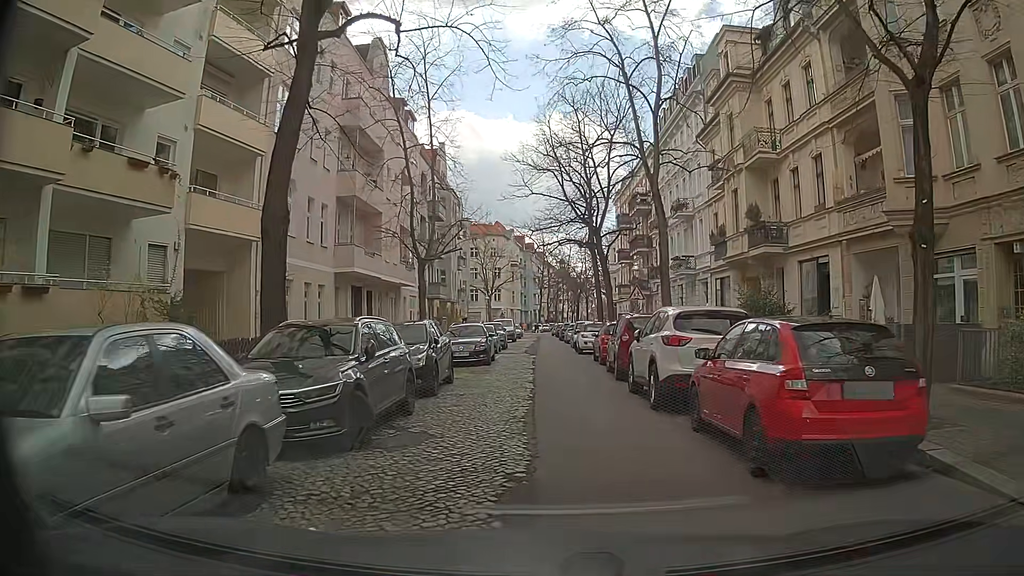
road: residential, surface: asphalt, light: Day
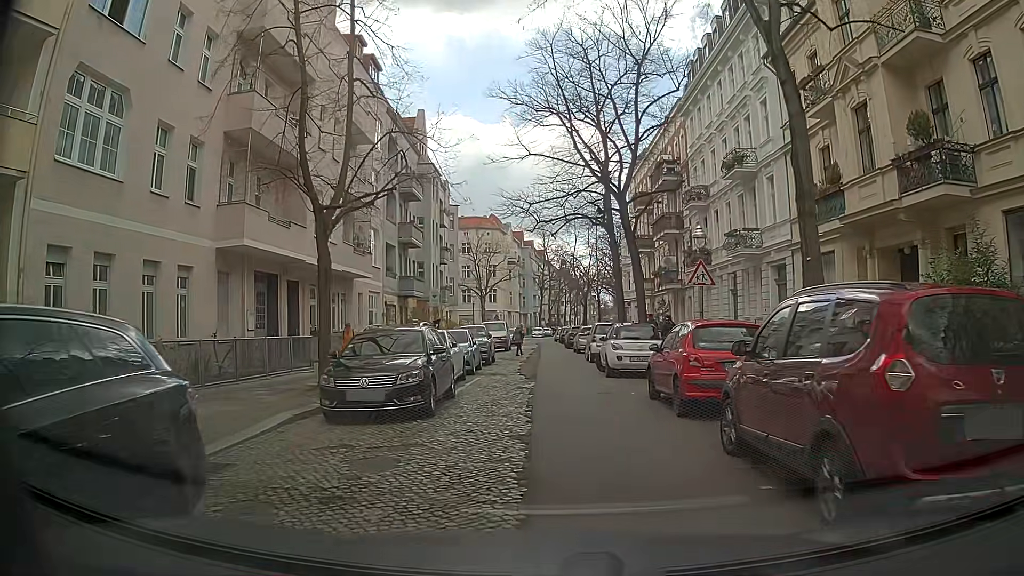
(0.0, +12.5) m; 0°
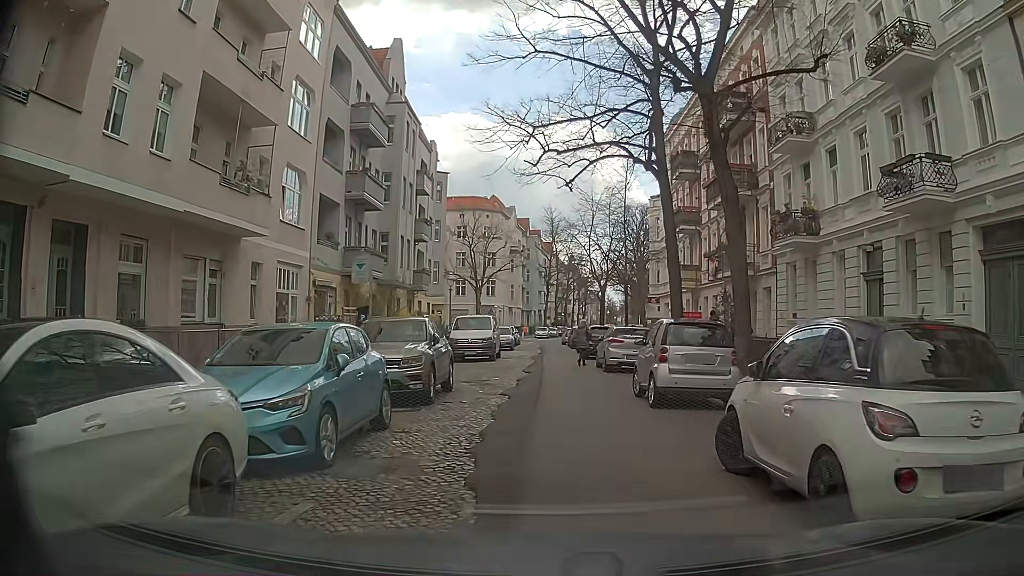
(0.0, +14.4) m; +1°
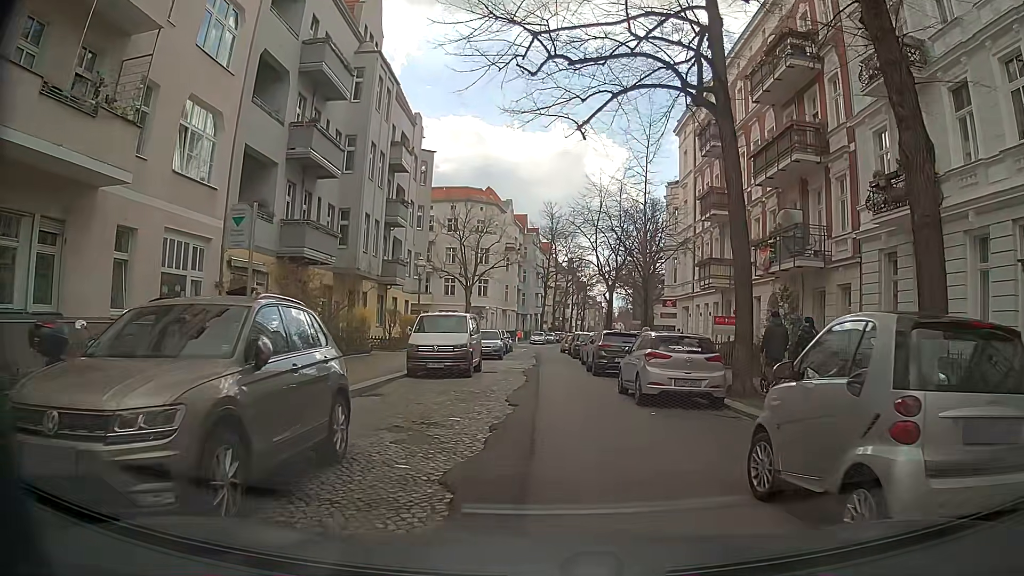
(-0.3, +8.1) m; -1°
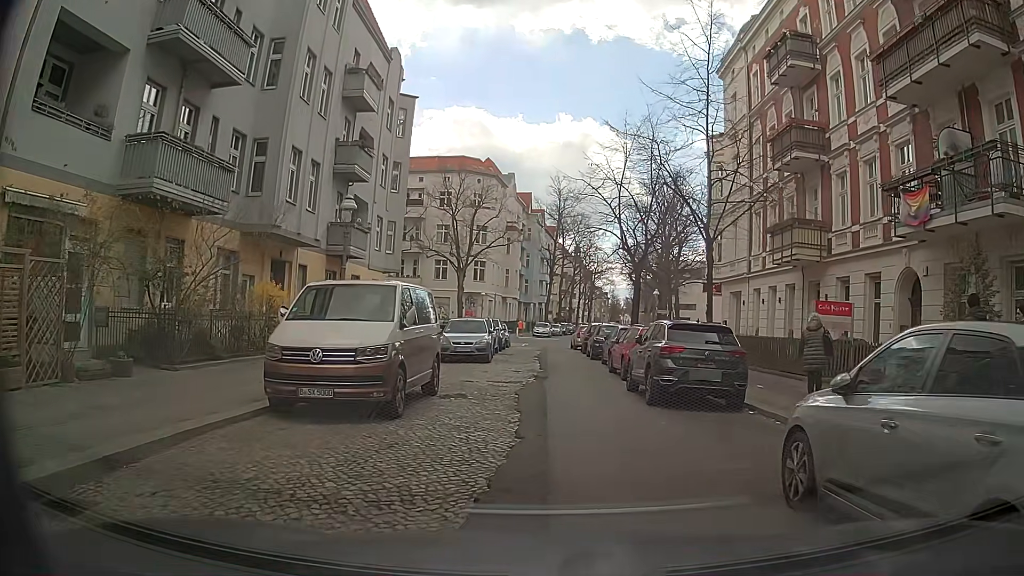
(-0.1, +10.8) m; -1°
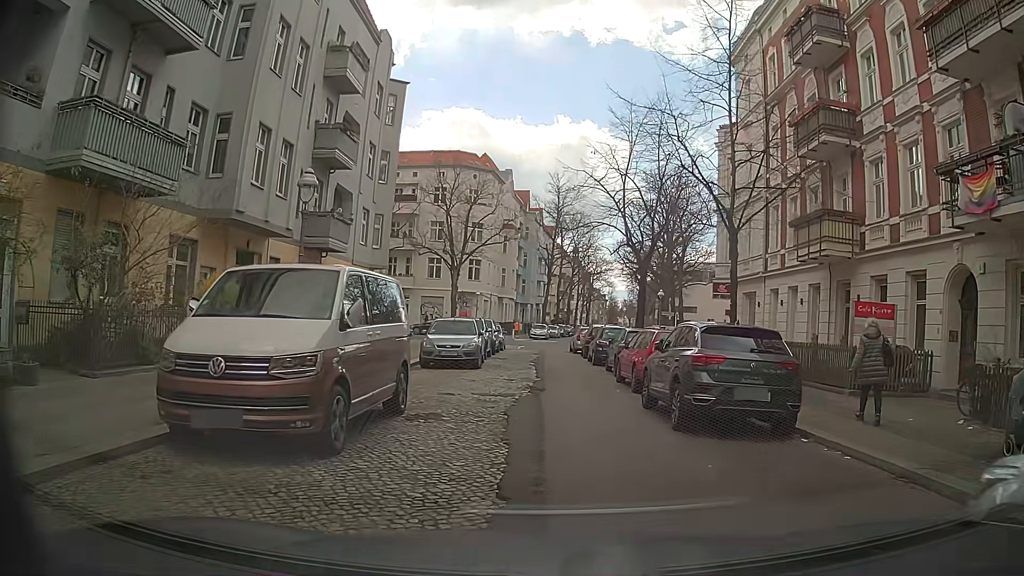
(-0.1, +2.8) m; -1°
